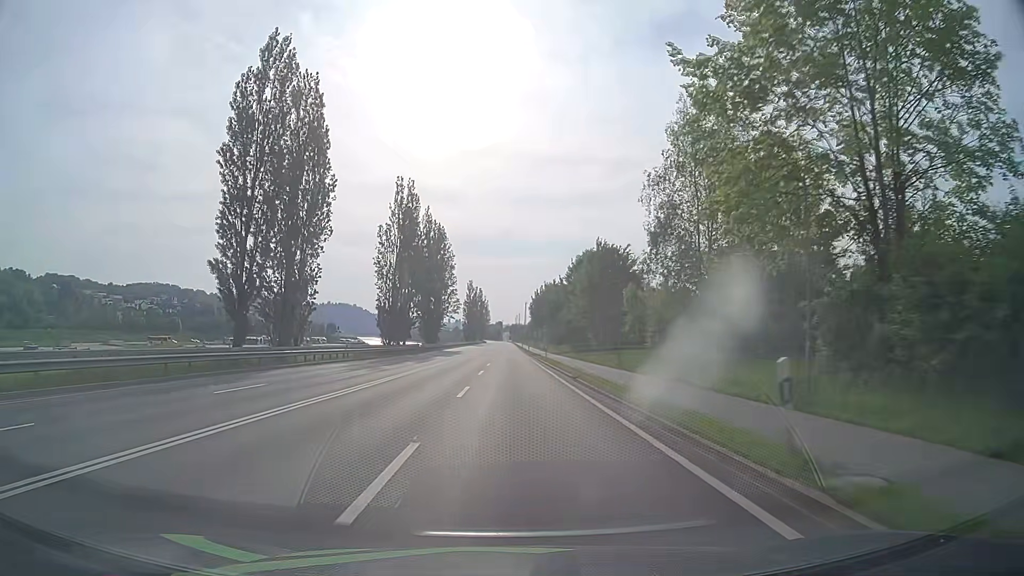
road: primary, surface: asphalt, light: Day
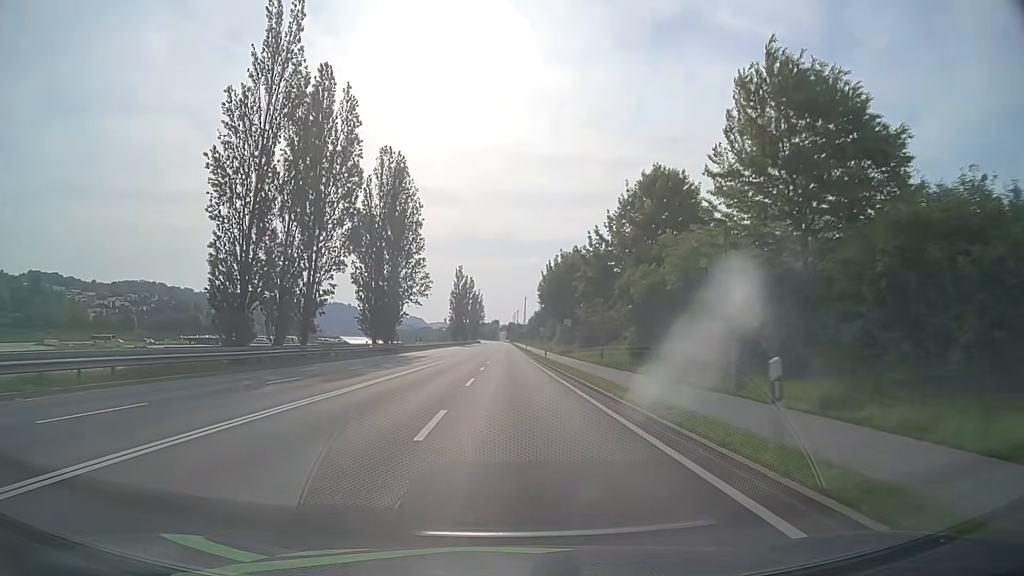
(+0.2, +43.9) m; 0°
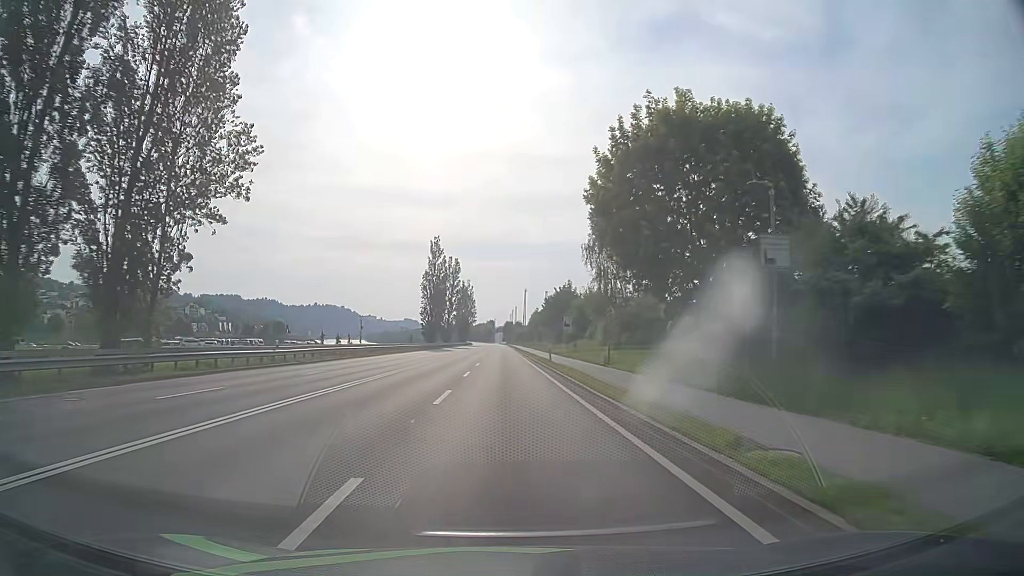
(+0.4, +55.0) m; +1°
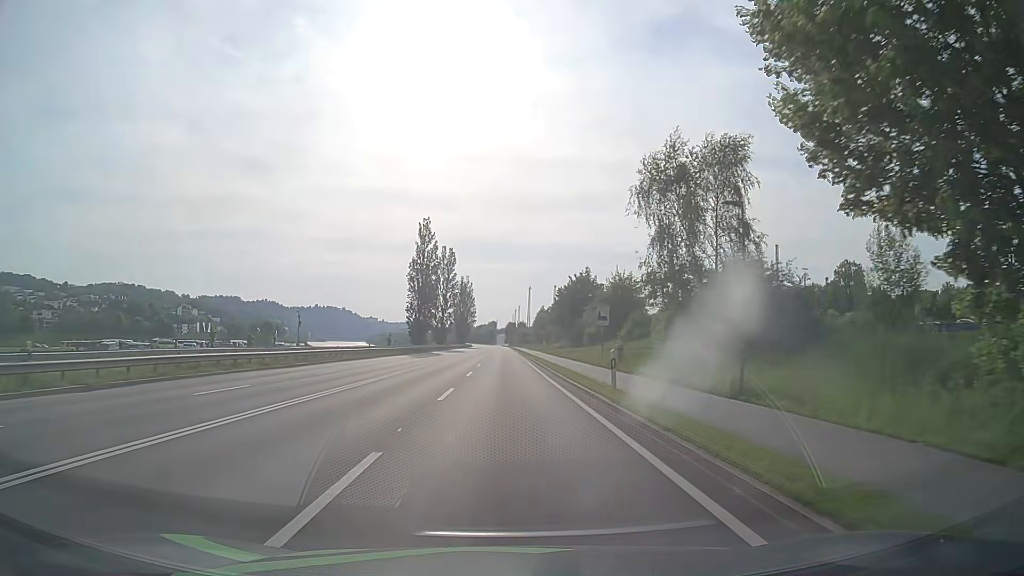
(-0.1, +21.9) m; -1°
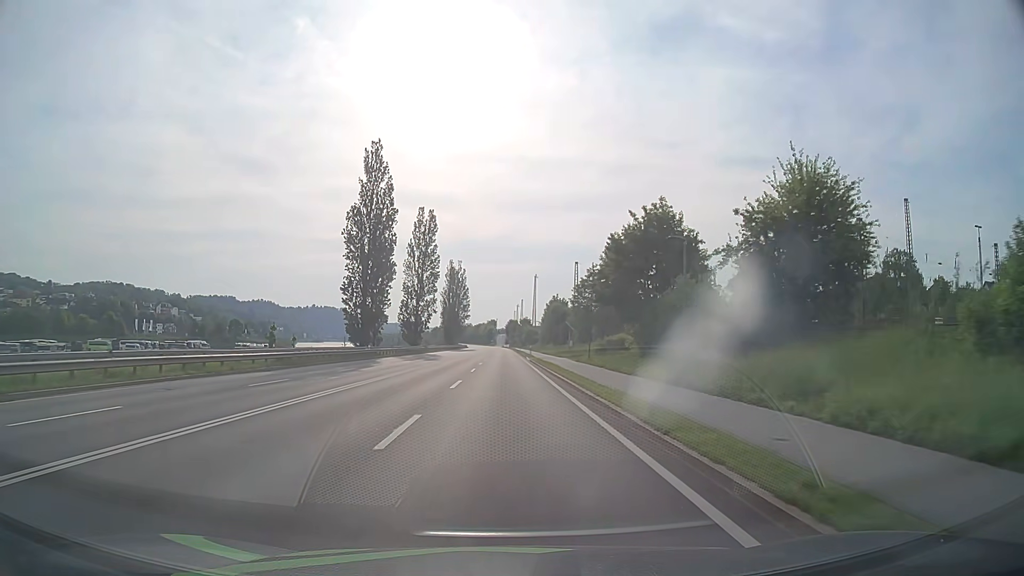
(+0.1, +43.7) m; 0°
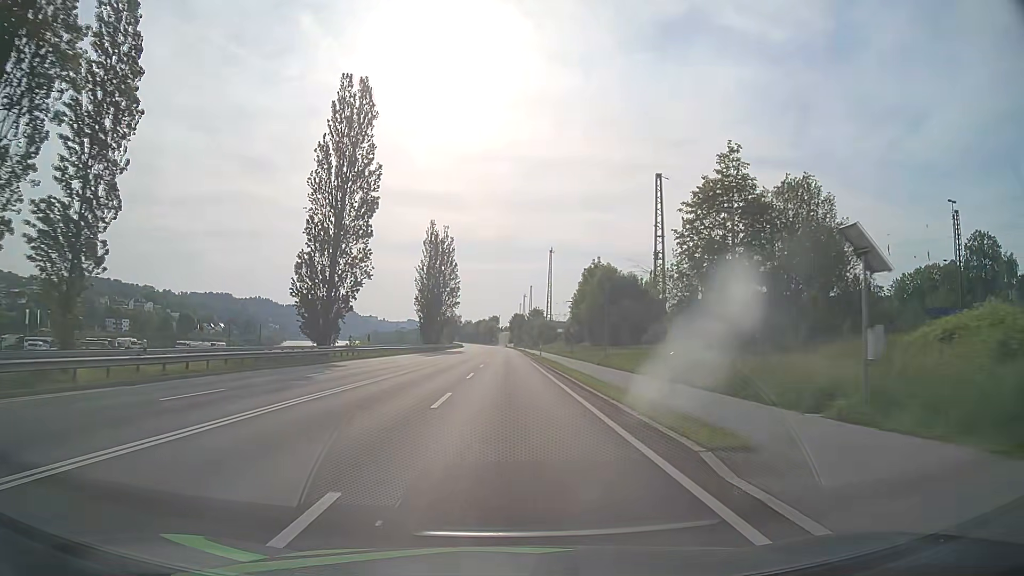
(-0.2, +54.4) m; 0°
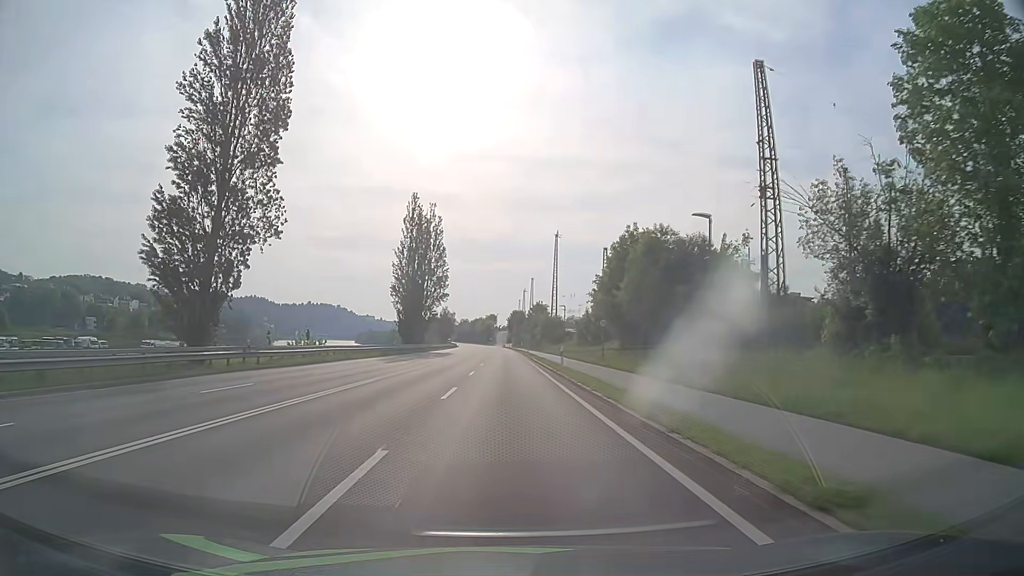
(0.0, +21.7) m; 0°
